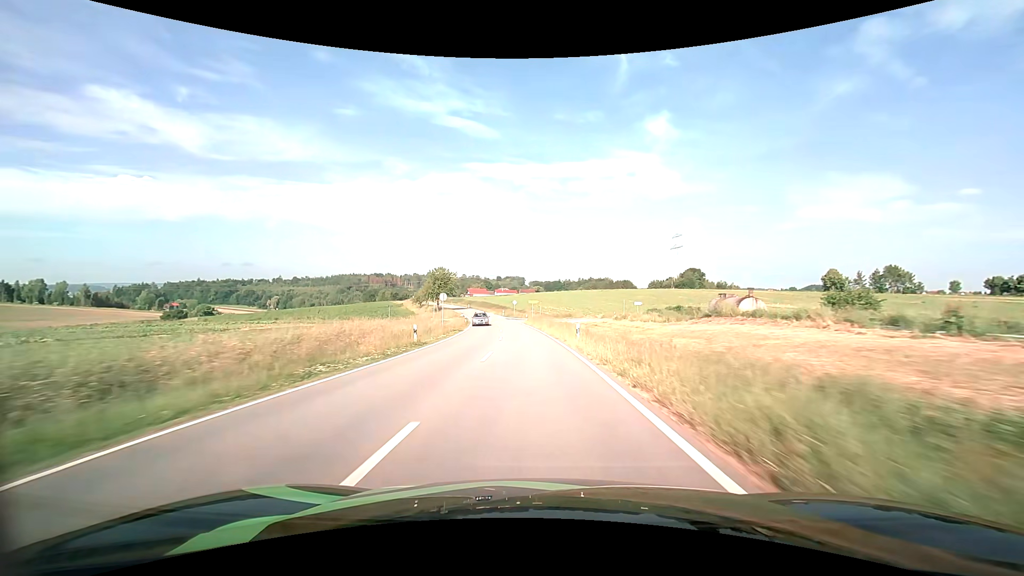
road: tertiary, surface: asphalt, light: Day
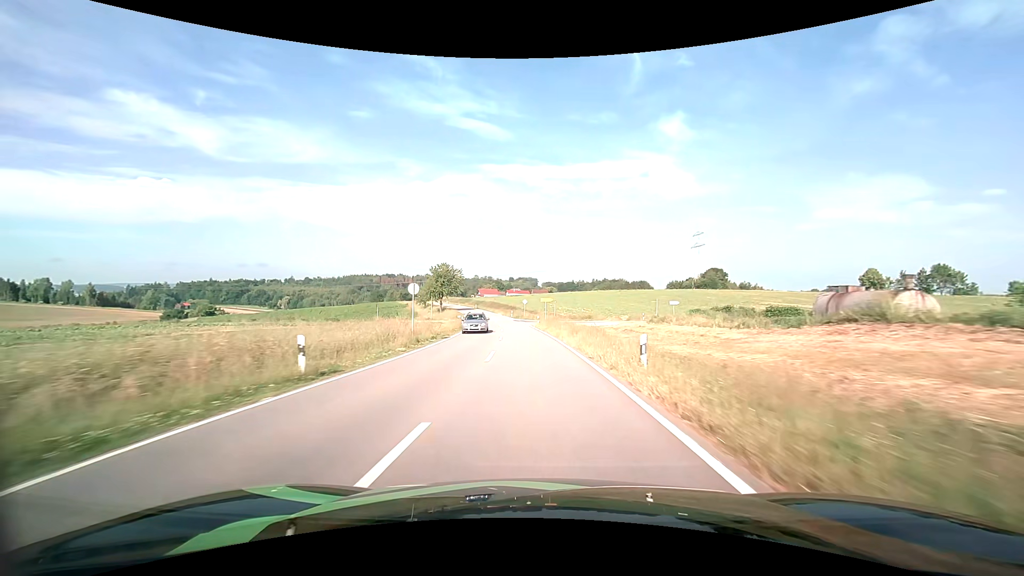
(-0.2, +12.6) m; -2°
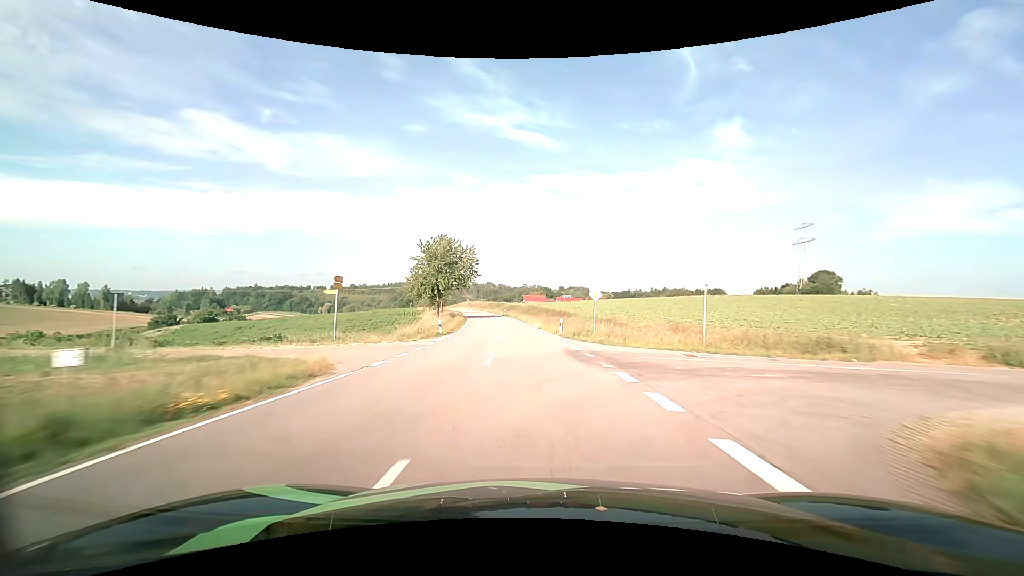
(-2.6, +51.0) m; -6°
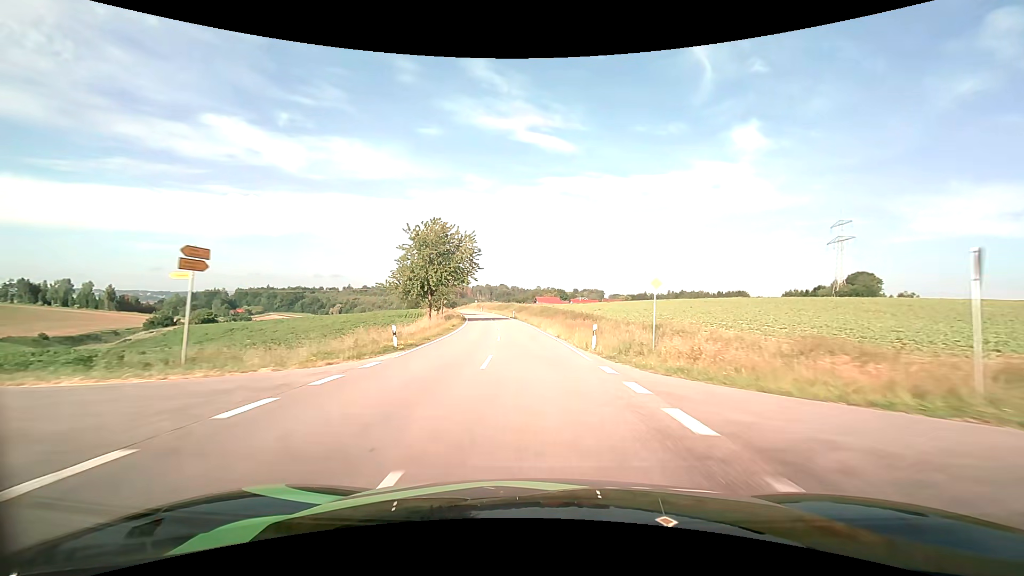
(-0.2, +13.0) m; -2°
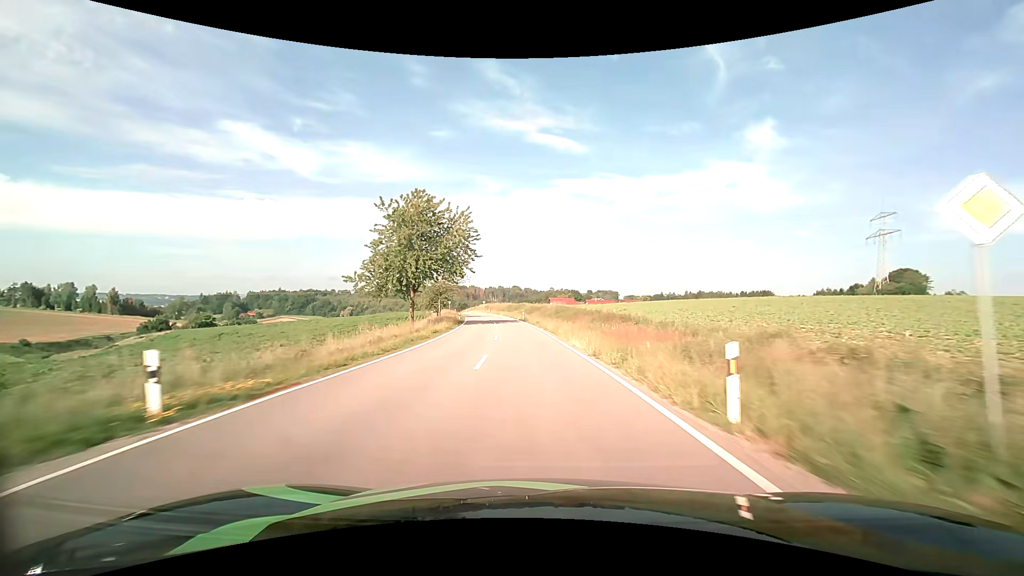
(-0.2, +13.1) m; -1°
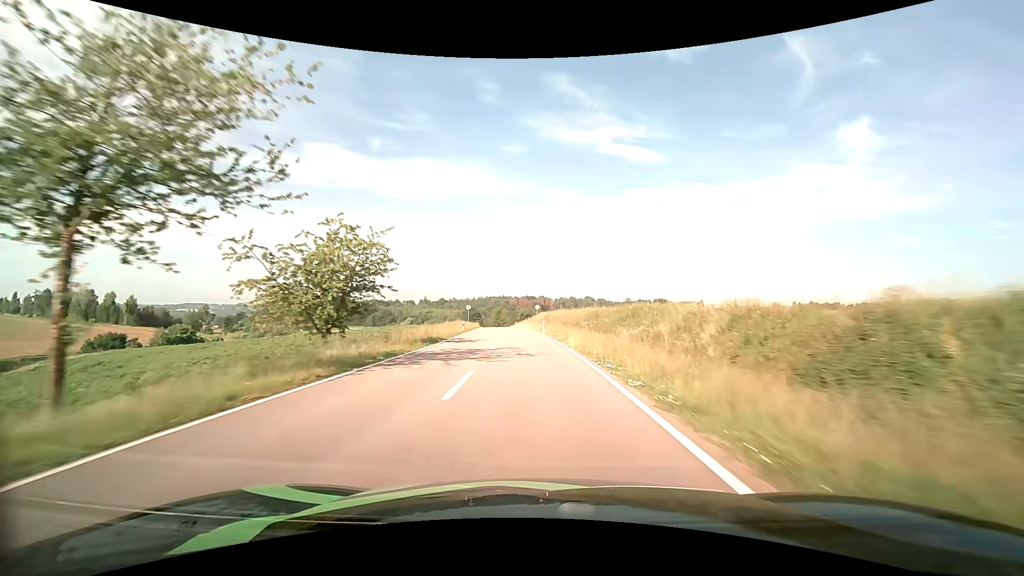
(-4.8, +65.8) m; -8°
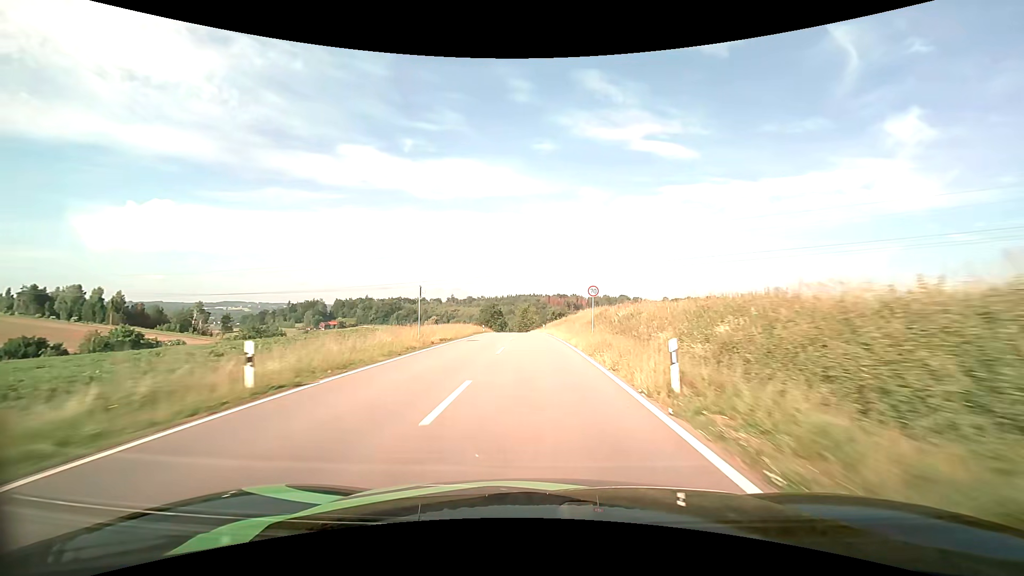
(-1.3, +39.0) m; -4°
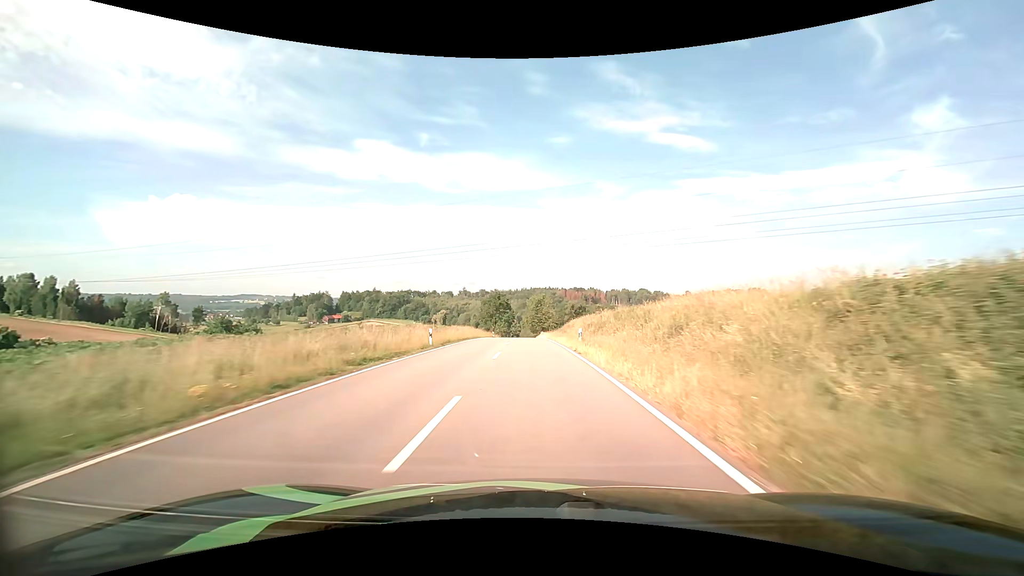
(-0.6, +38.5) m; -2°
(0, +10) (0, +20) (0, +30) (-1, +40) (-1, +50) (-1, +60) (-2, +70) (-2, +80) (-2, +90) (-2, +100) m
